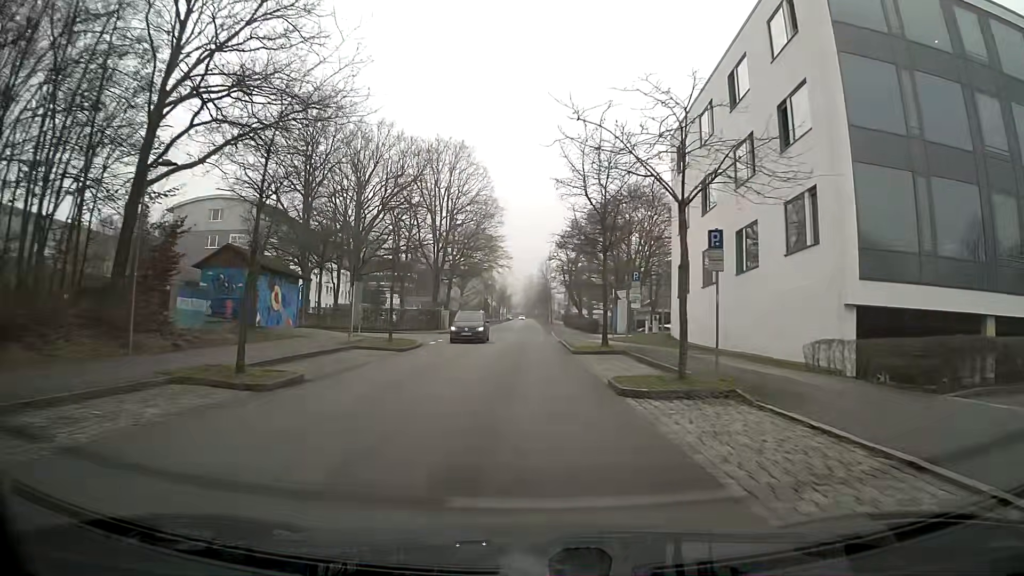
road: residential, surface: asphalt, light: Day
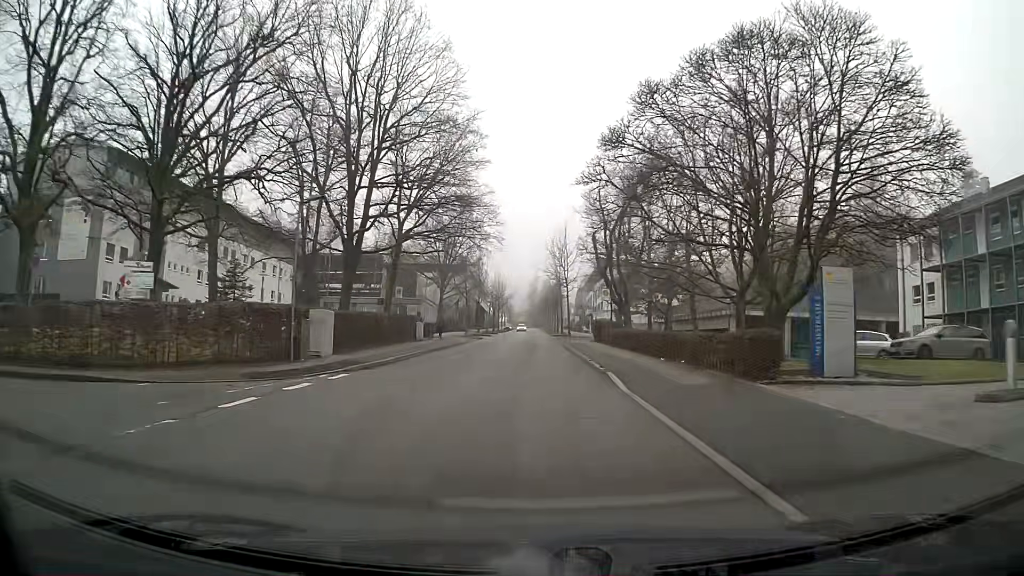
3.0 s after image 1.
(-0.2, +36.2) m; 0°
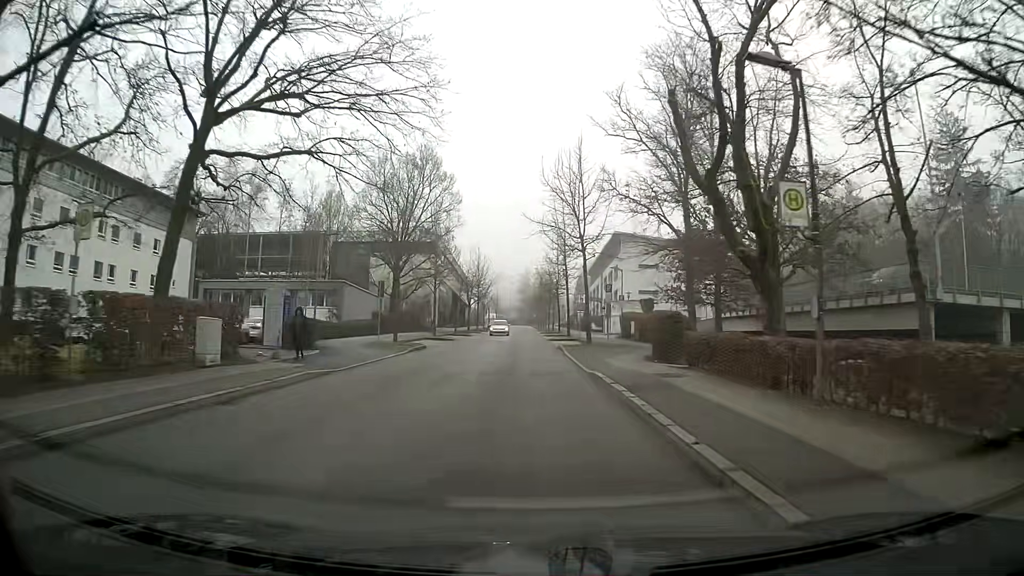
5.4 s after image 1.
(0.0, +28.7) m; 0°
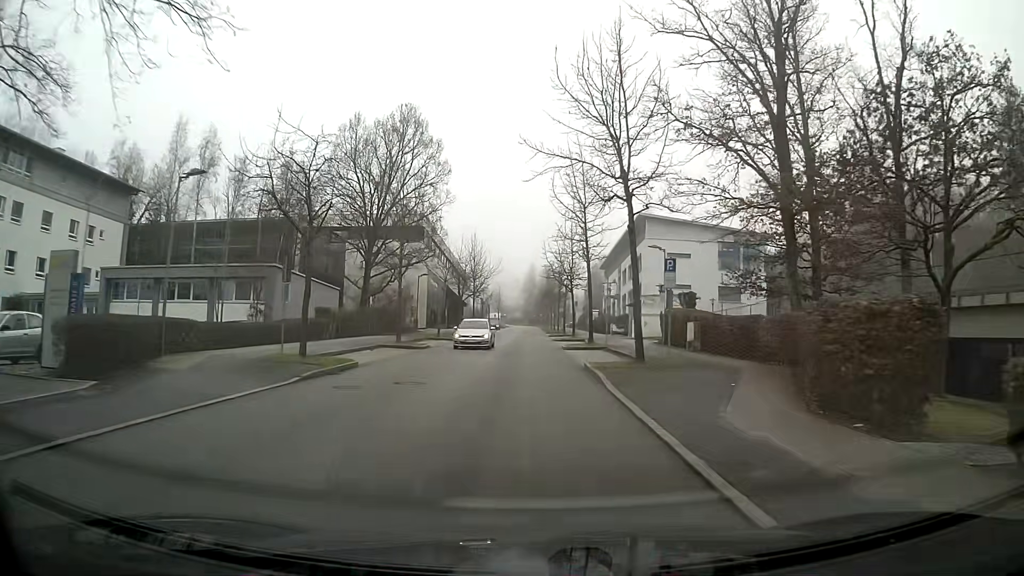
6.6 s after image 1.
(-0.2, +14.3) m; -1°
